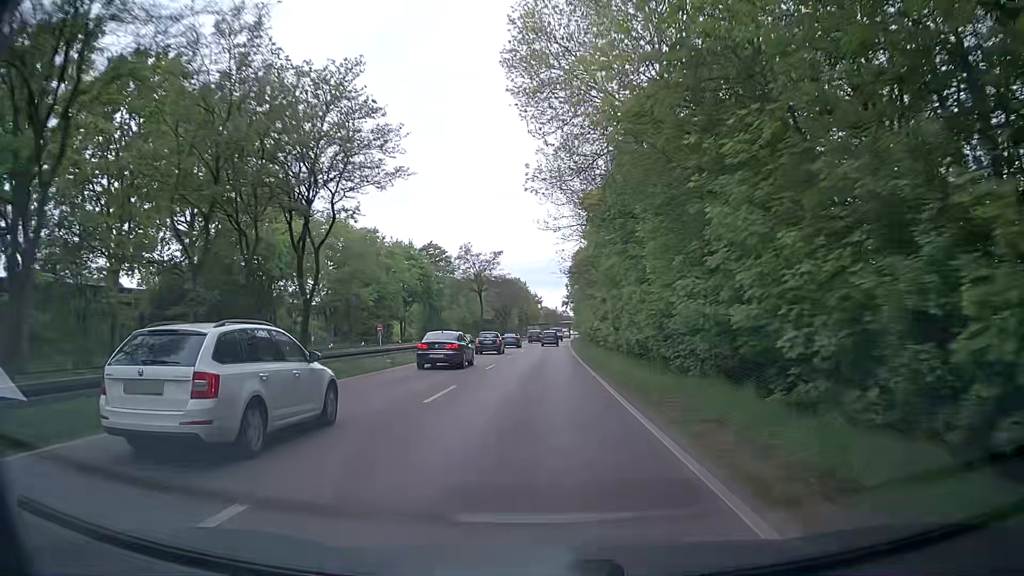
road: primary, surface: asphalt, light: Day
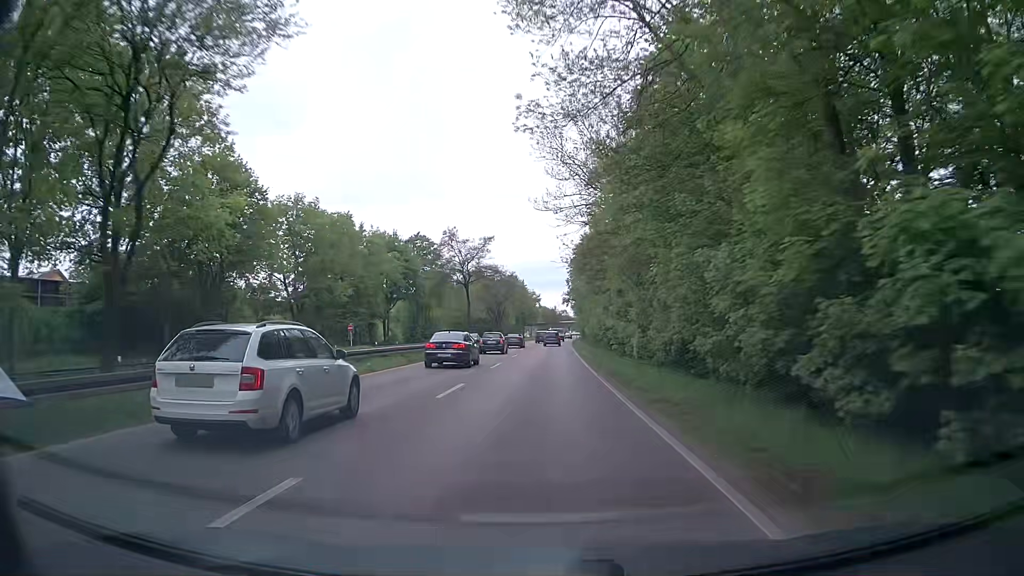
(0.0, +11.1) m; 0°
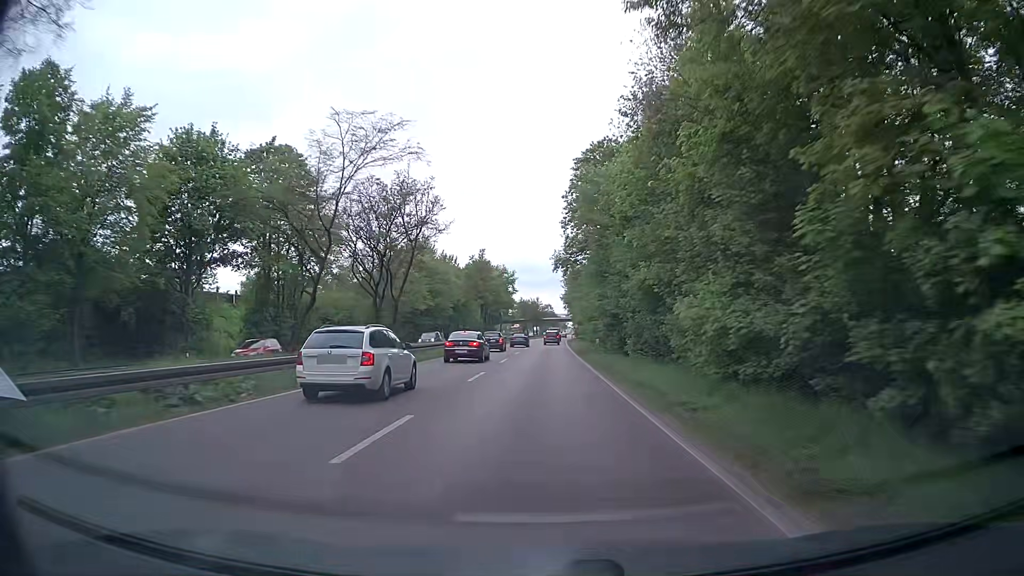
(+1.1, +55.6) m; +2°
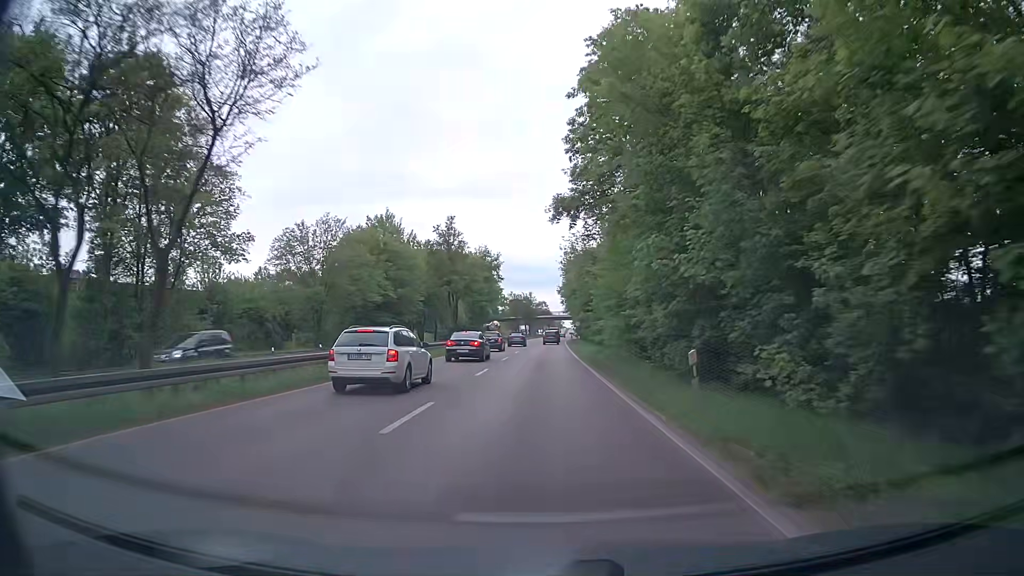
(+0.1, +22.0) m; 0°
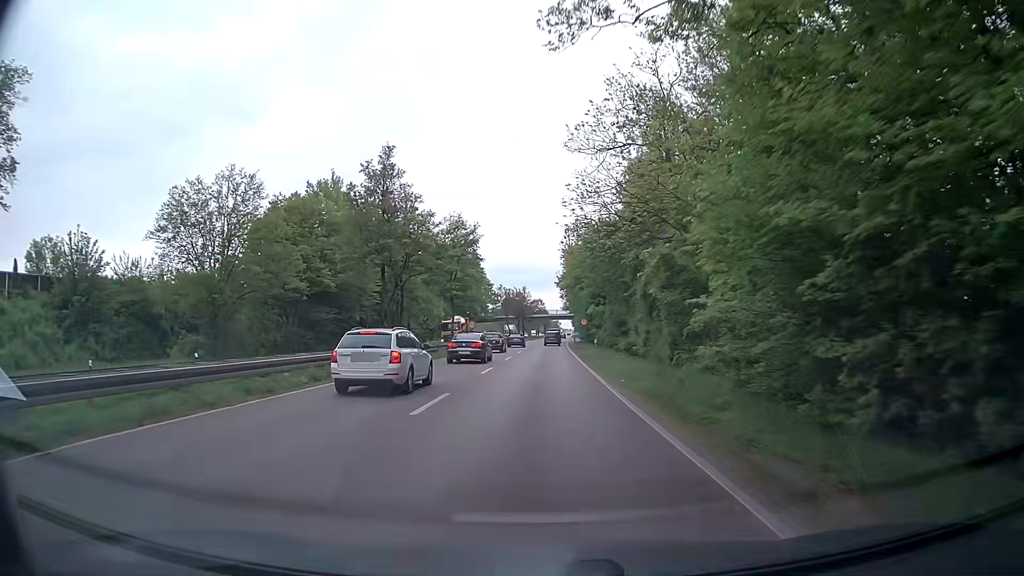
(+0.2, +21.9) m; +1°
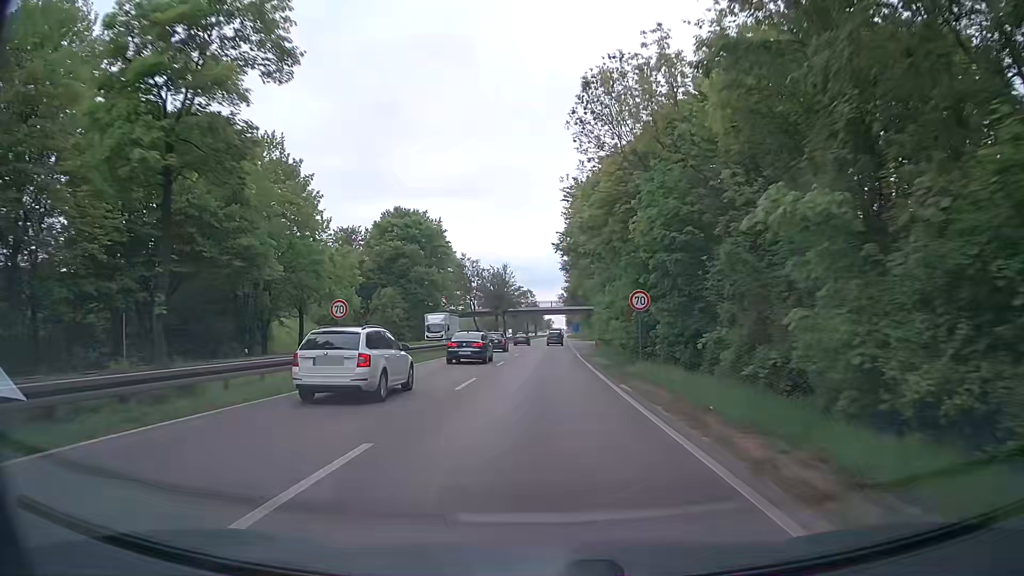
(+0.1, +43.3) m; 0°
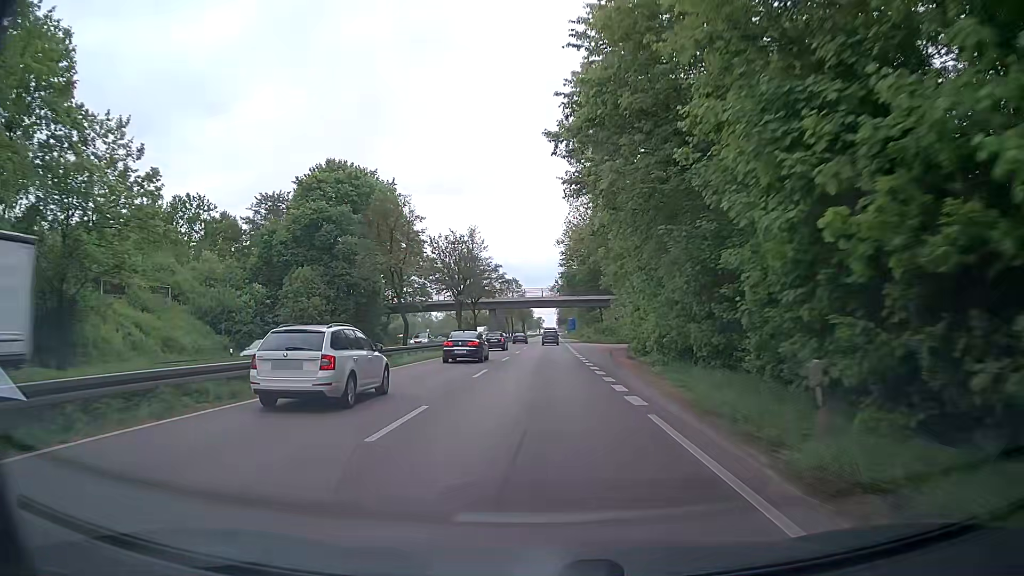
(+0.4, +32.1) m; +1°
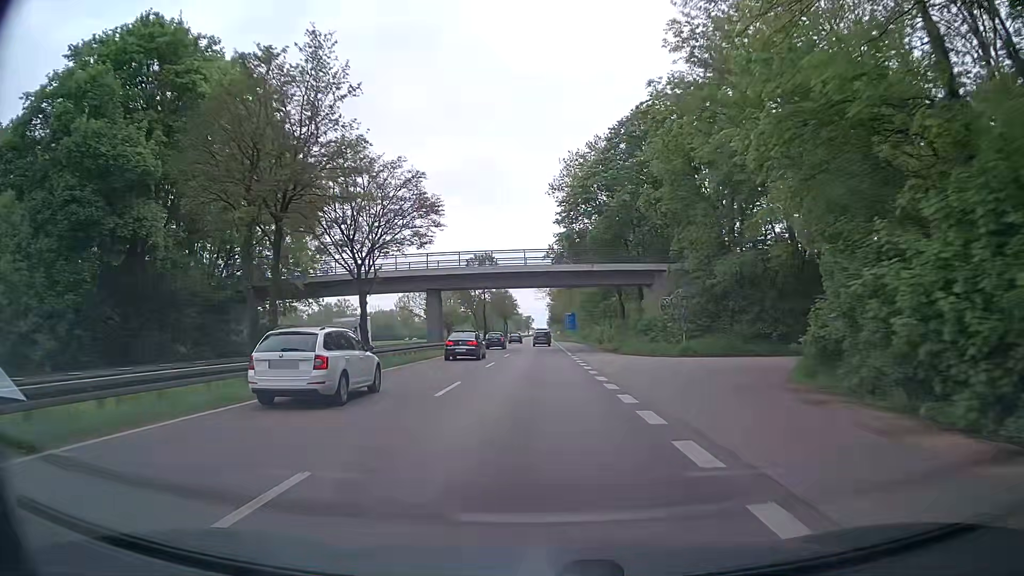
(+0.4, +42.3) m; +1°
(0, +10) (0, +20) (0, +30) (0, +40) (0, +50) (0, +60) (0, +70) (0, +80) (0, +90) (0, +100) m
